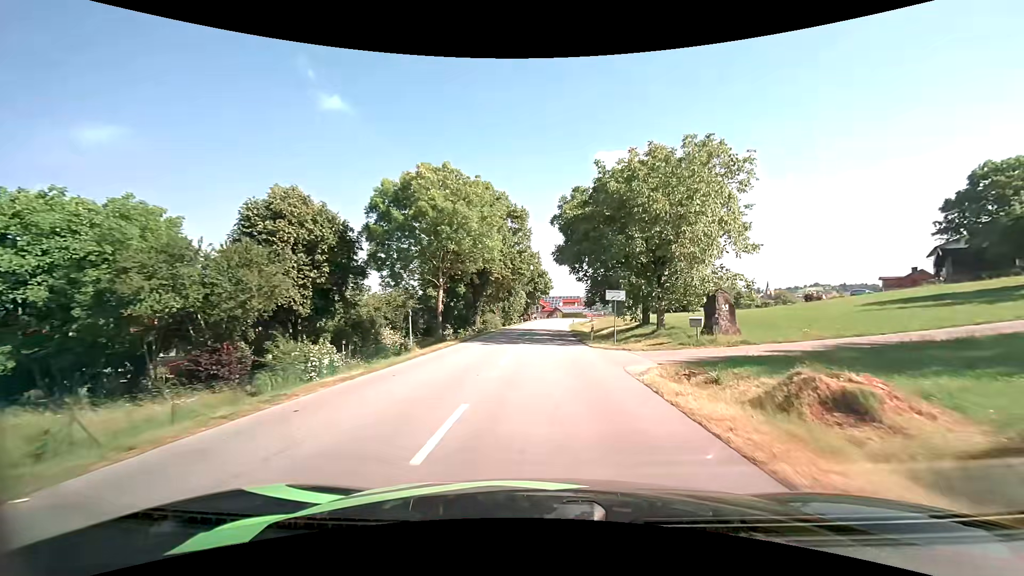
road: tertiary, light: Day
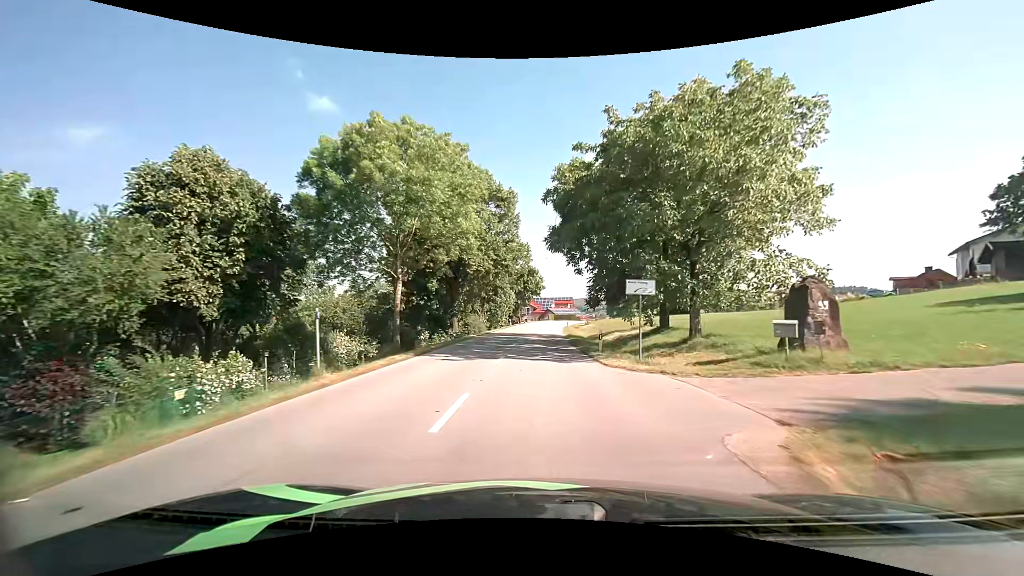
(+0.1, +7.8) m; +1°
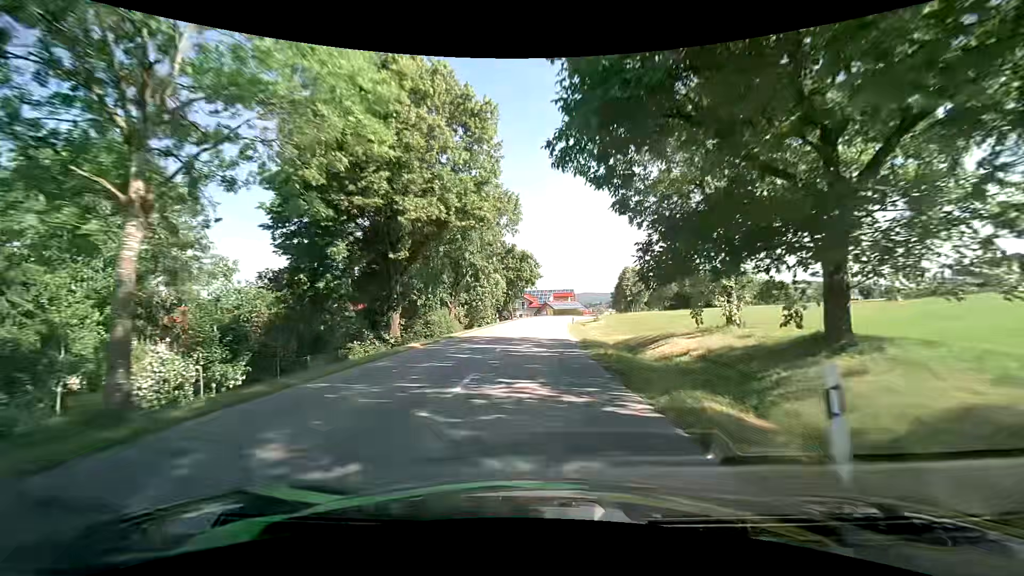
(0.0, +16.3) m; +1°
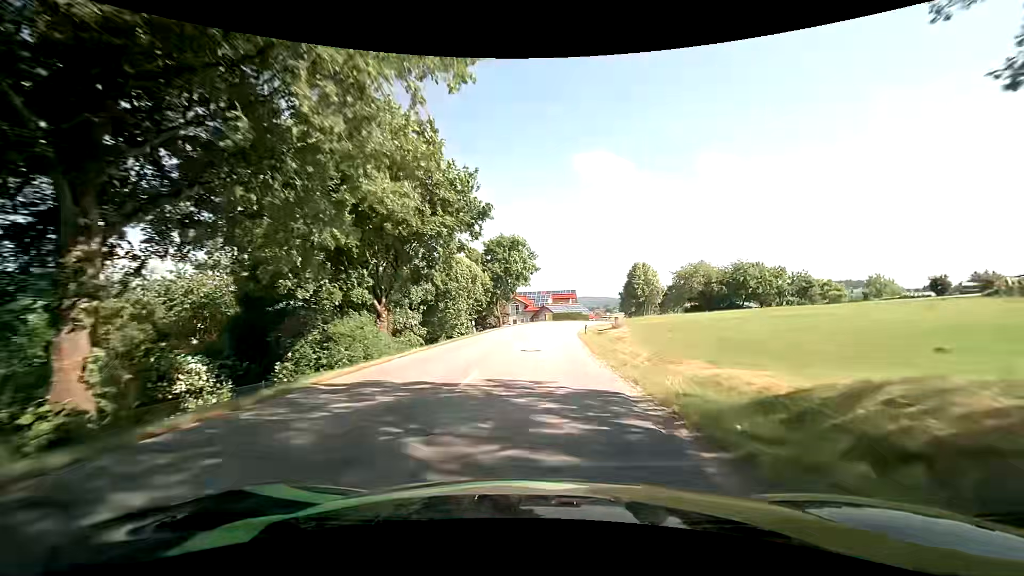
(0.0, +16.7) m; 0°
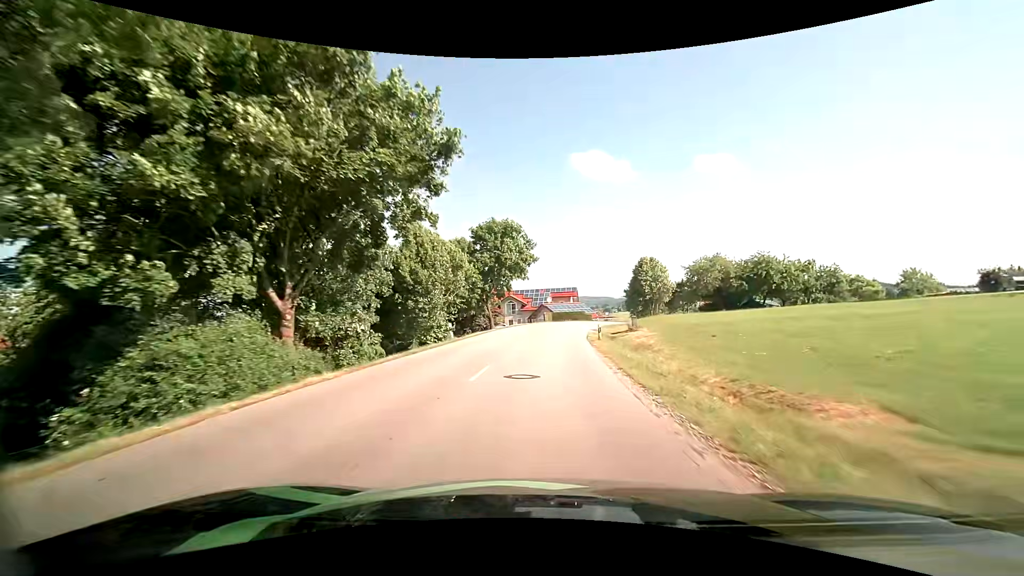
(0.0, +8.4) m; +1°
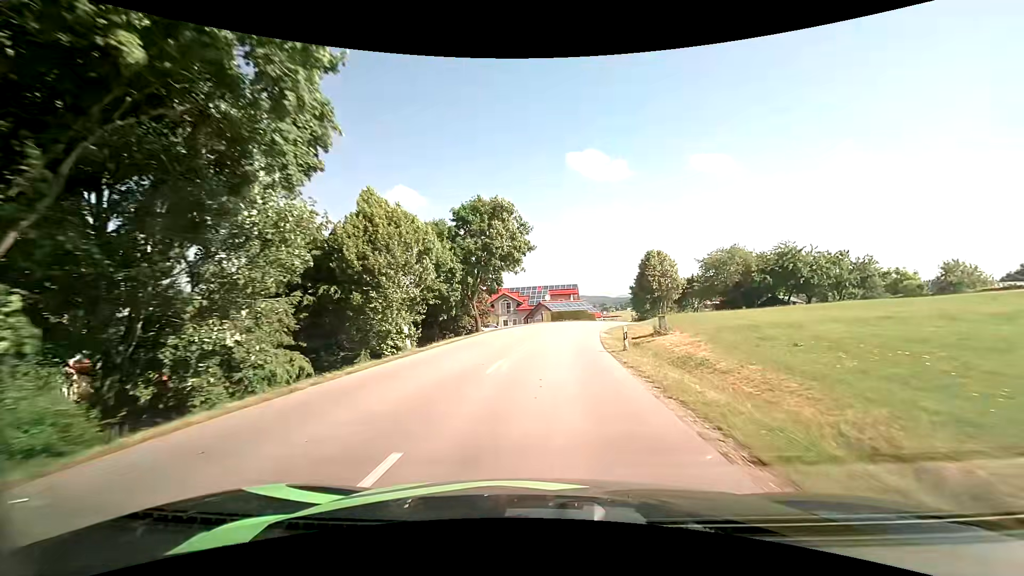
(0.0, +8.2) m; 0°
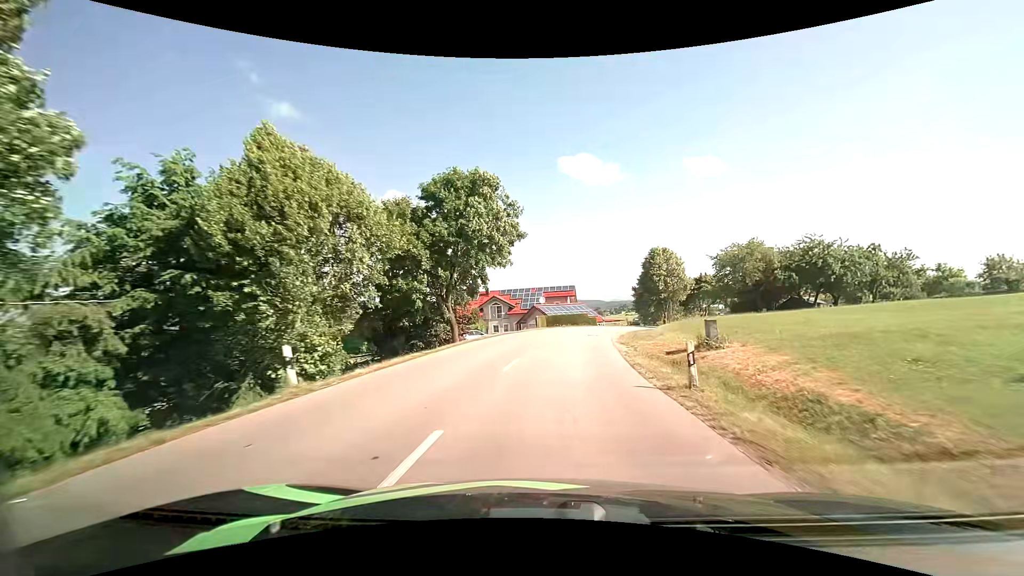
(-0.1, +8.0) m; 0°
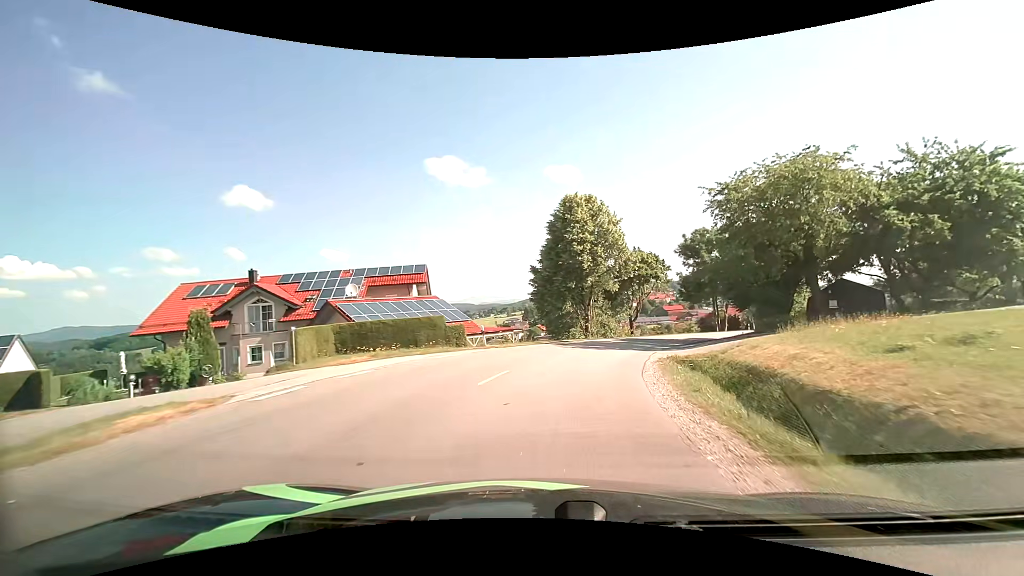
(+3.7, +37.4) m; +14°
(+1, +10) (+2, +20) (+5, +29) (+10, +38) (+14, +47) (+20, +55) (+26, +63) (+32, +71) (+39, +79) (+46, +86) m
